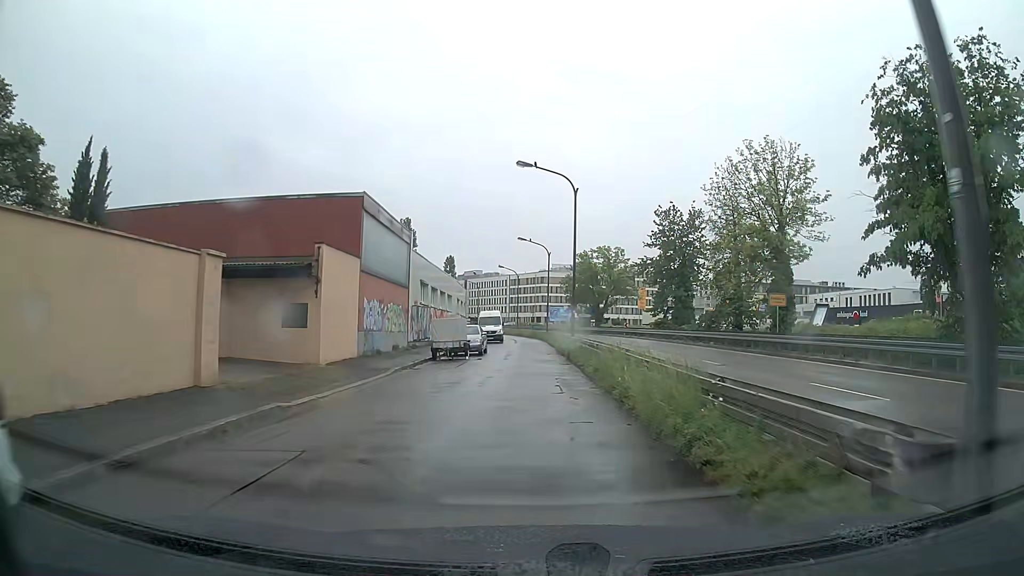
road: residential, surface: asphalt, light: Day
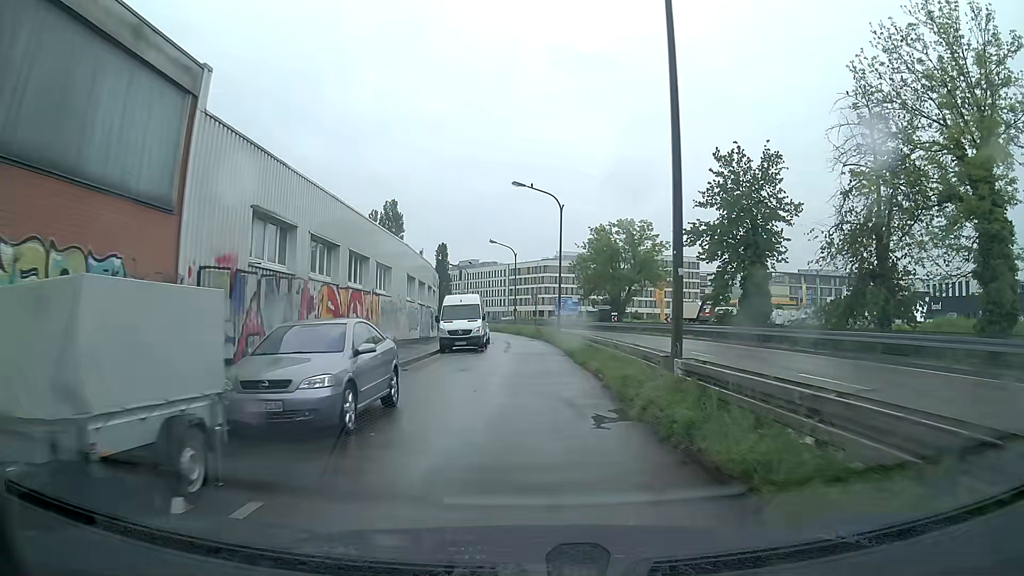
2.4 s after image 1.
(+0.4, +23.2) m; +1°
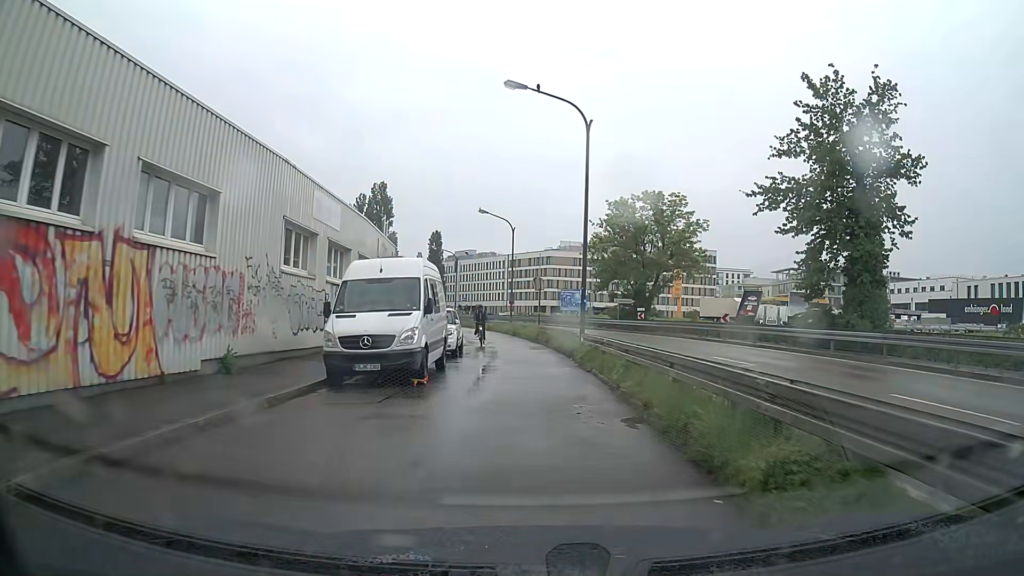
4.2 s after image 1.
(-0.2, +16.9) m; 0°
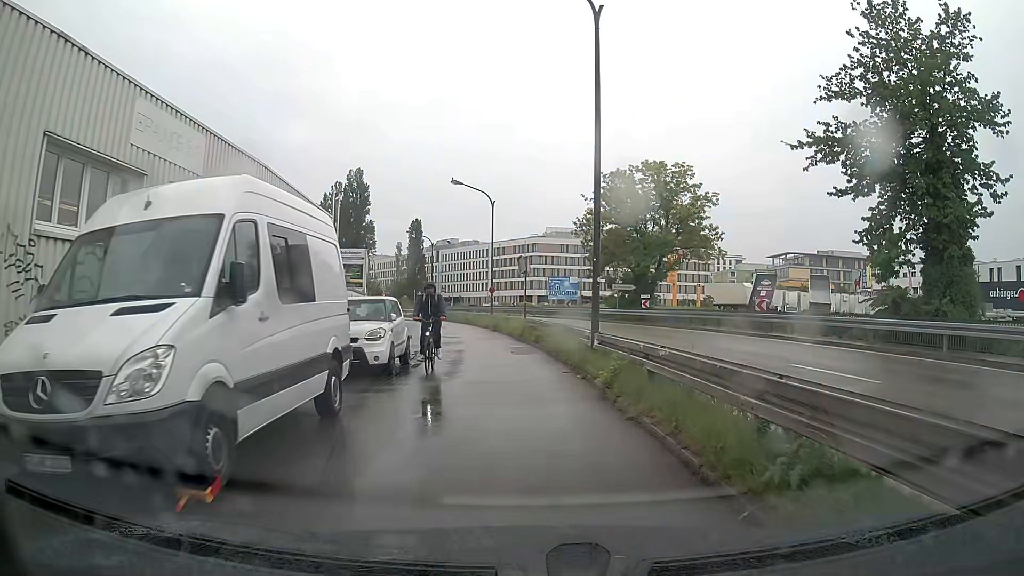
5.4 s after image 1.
(0.0, +8.1) m; +1°
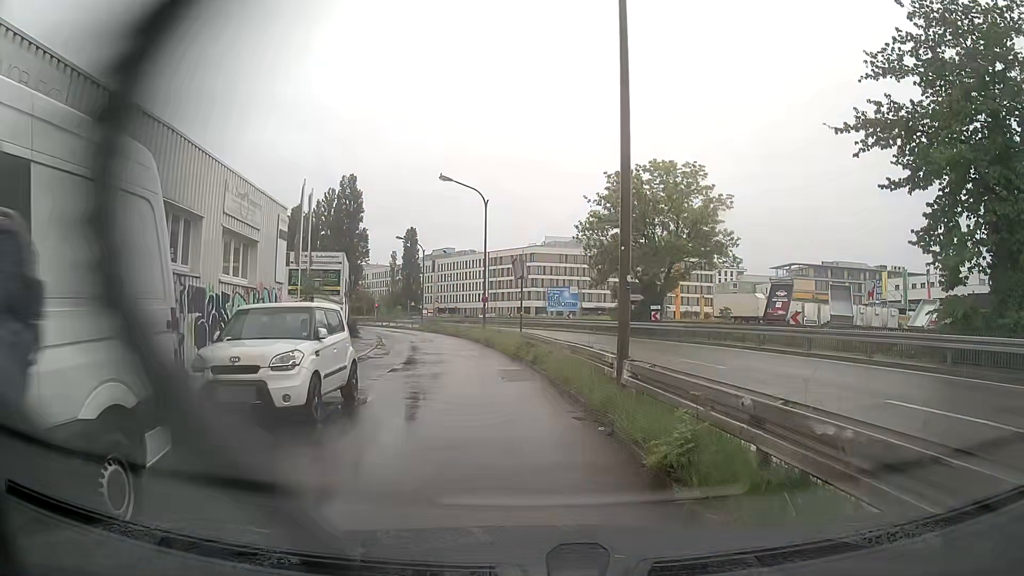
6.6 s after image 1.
(0.0, +4.5) m; +1°
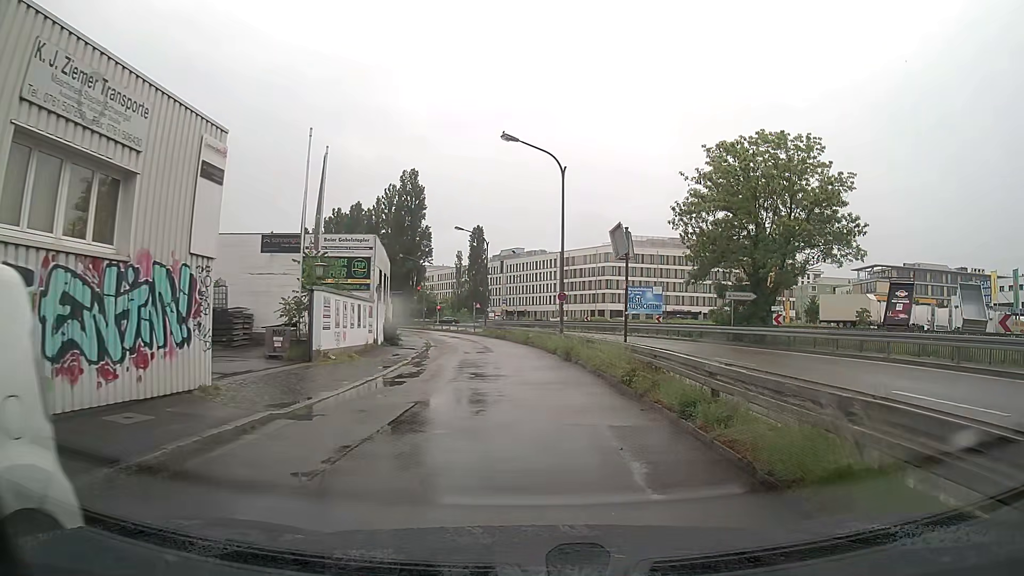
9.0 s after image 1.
(-0.9, +9.9) m; -7°
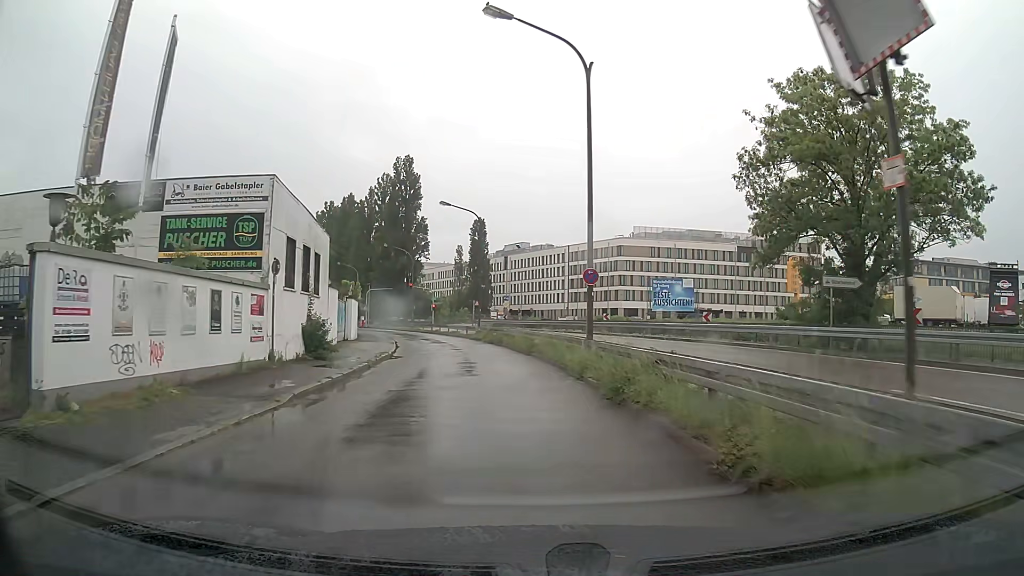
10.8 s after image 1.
(+0.1, +13.0) m; 0°
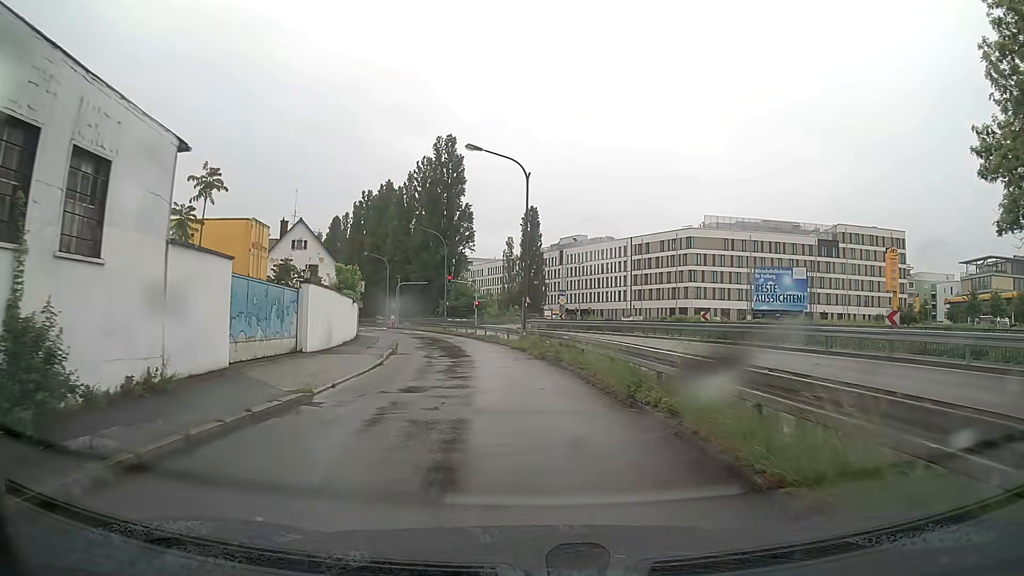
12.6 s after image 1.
(-0.7, +15.7) m; -5°
(0, +10) (-1, +20) (-2, +30) (-4, +40) (-6, +49) (-9, +59) (-13, +68) (-17, +78) (-21, +87) (-24, +96) m
